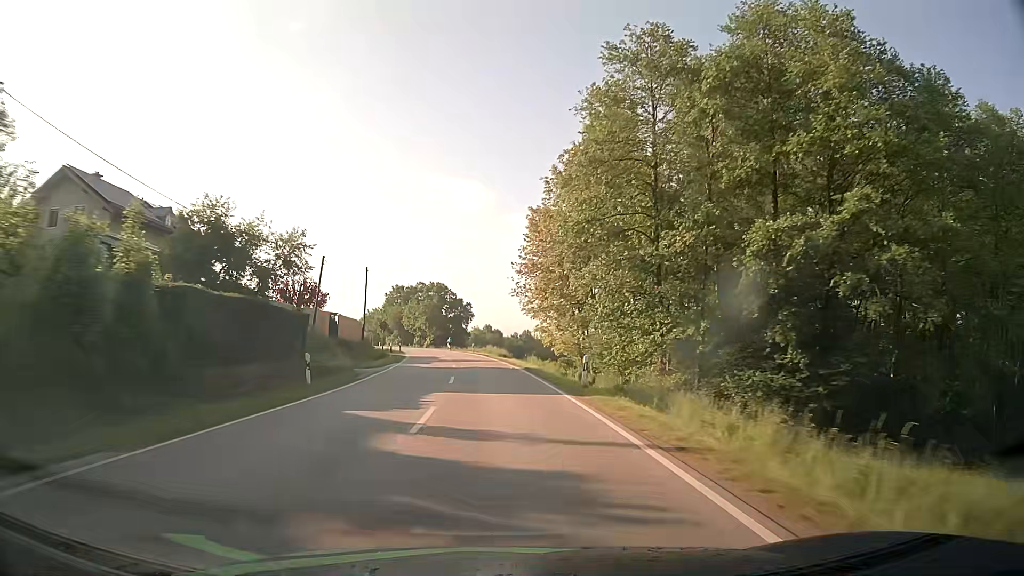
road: secondary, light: Day
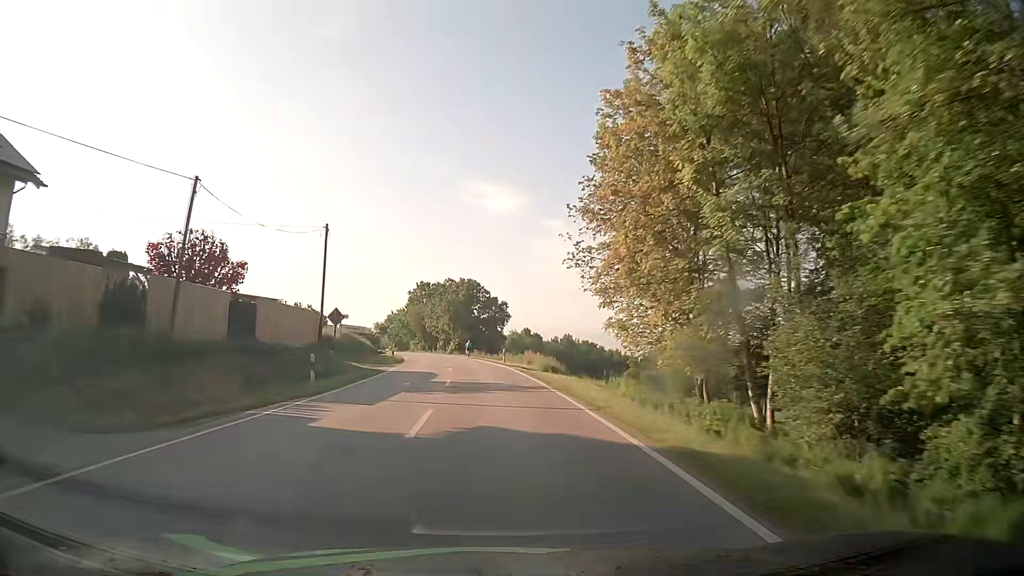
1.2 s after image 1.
(-0.8, +24.4) m; -3°
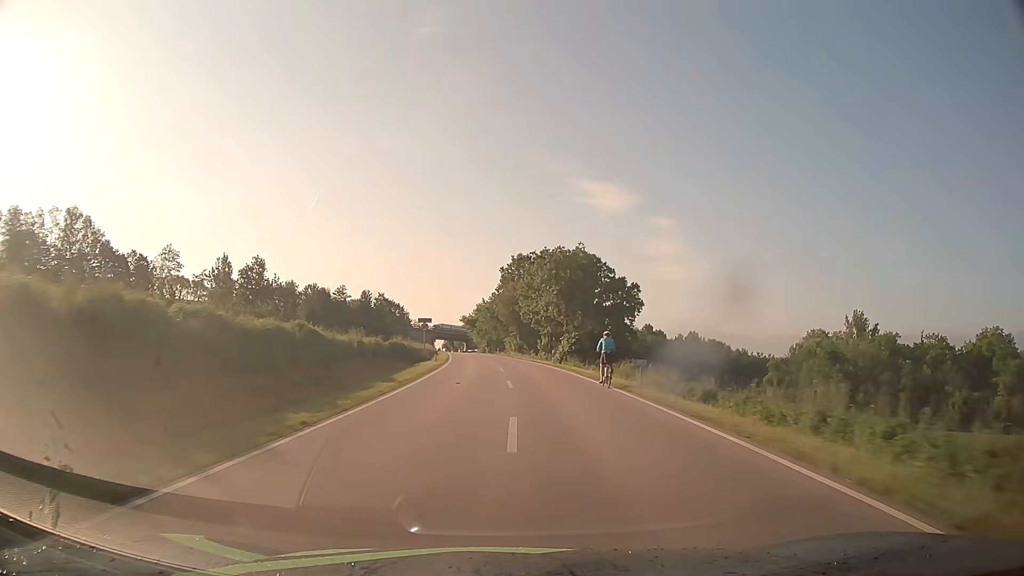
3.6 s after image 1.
(-4.0, +49.0) m; -9°
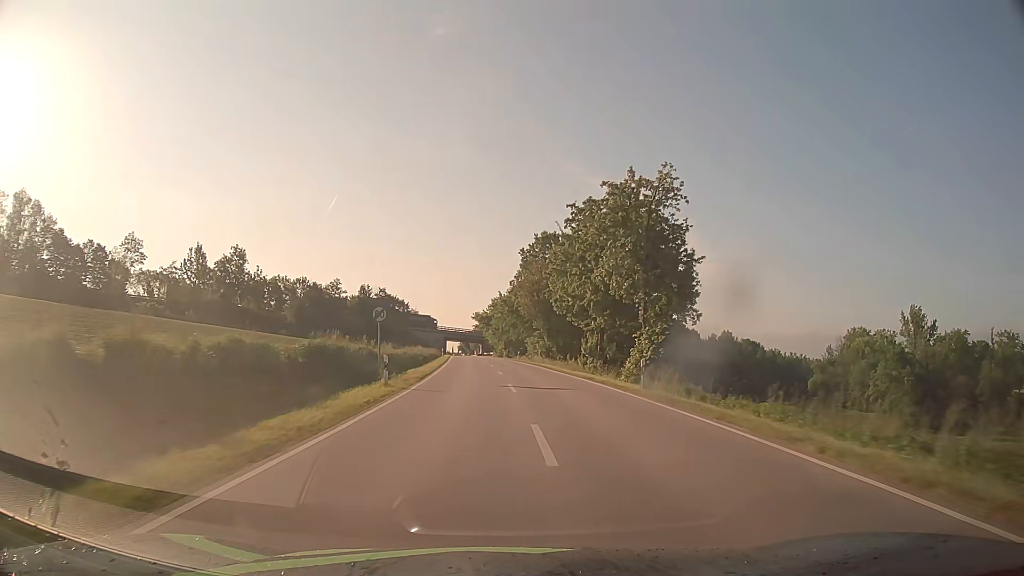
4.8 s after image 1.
(-0.5, +24.8) m; -2°
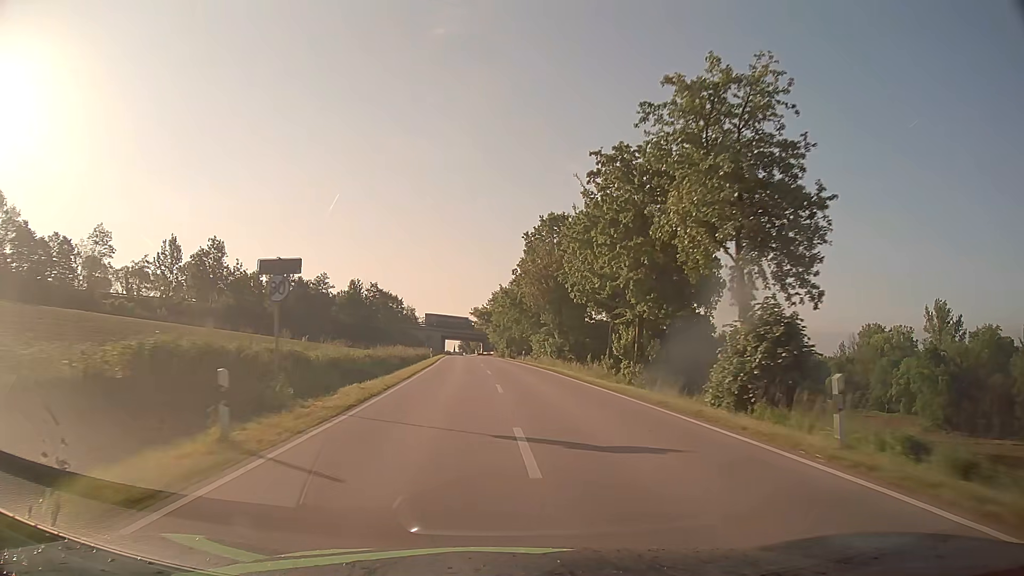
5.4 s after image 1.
(0.0, +12.5) m; 0°
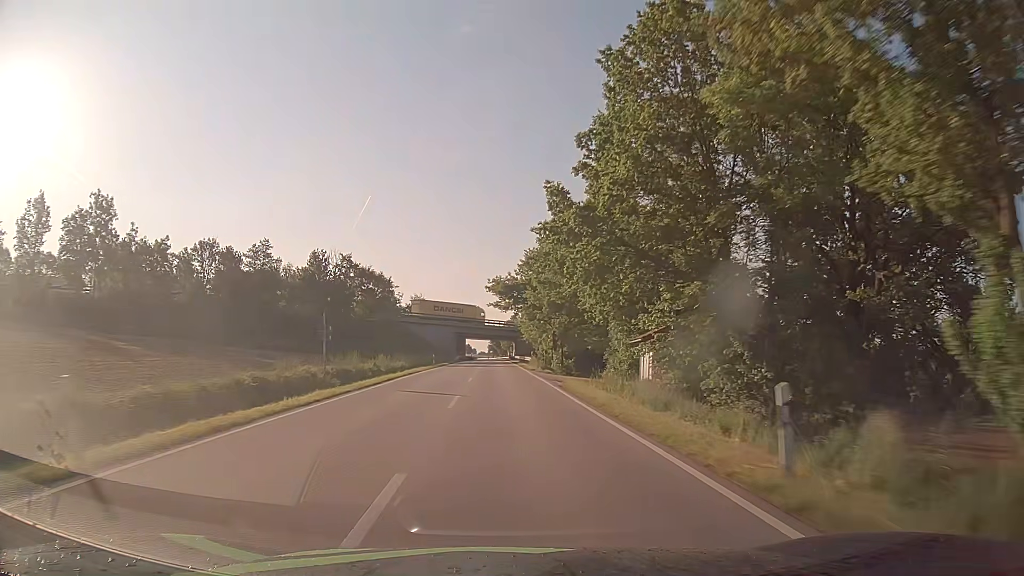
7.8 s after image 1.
(-1.0, +52.1) m; -3°
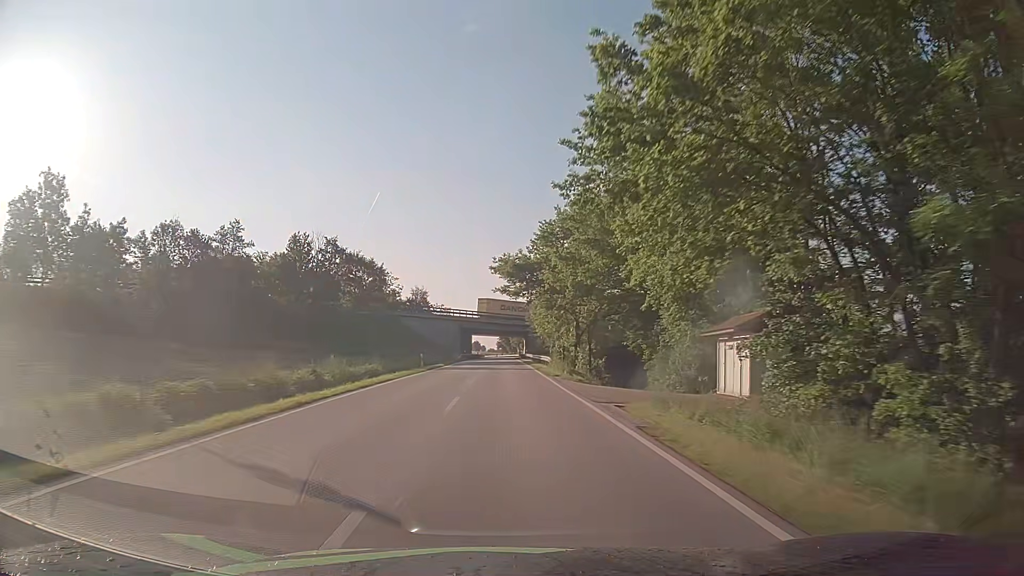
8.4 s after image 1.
(-0.1, +13.8) m; -1°
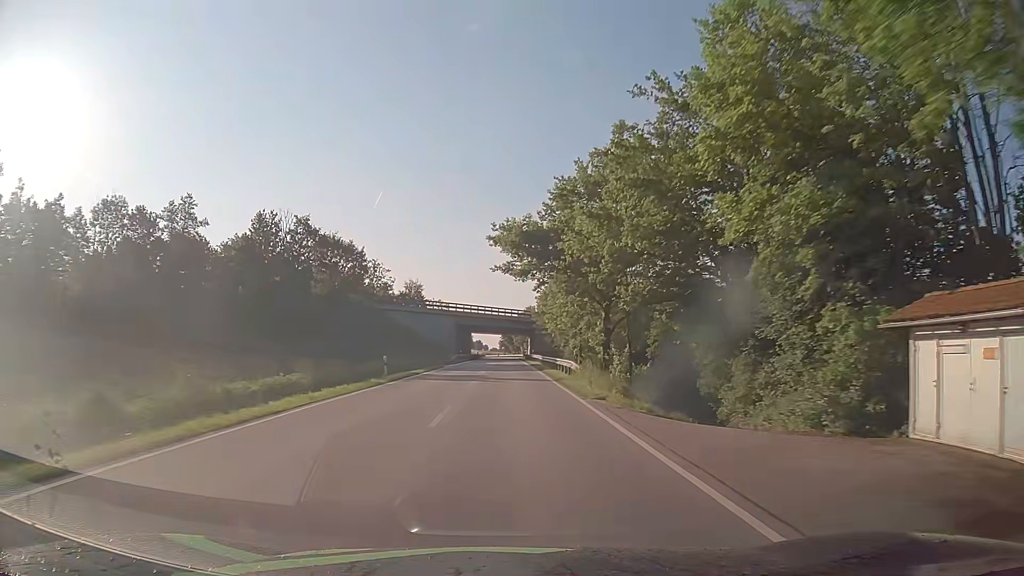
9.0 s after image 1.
(0.0, +14.0) m; 0°
(0, +10) (0, +20) (0, +30) (0, +40) (0, +50) (0, +60) (0, +70) (0, +80) (0, +90) (0, +100) m
